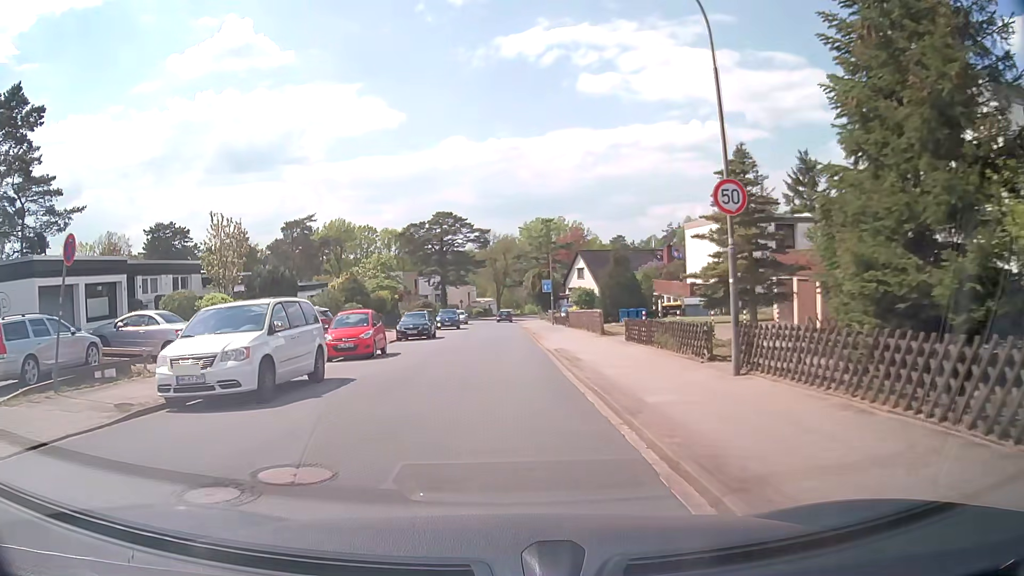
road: unclassified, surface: asphalt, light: Day
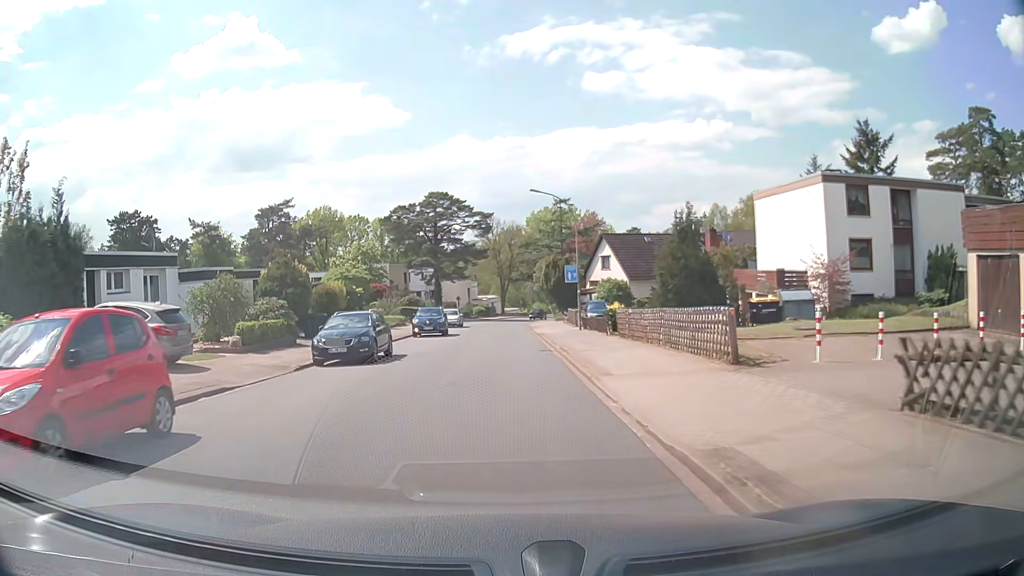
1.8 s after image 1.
(+0.1, +16.2) m; 0°
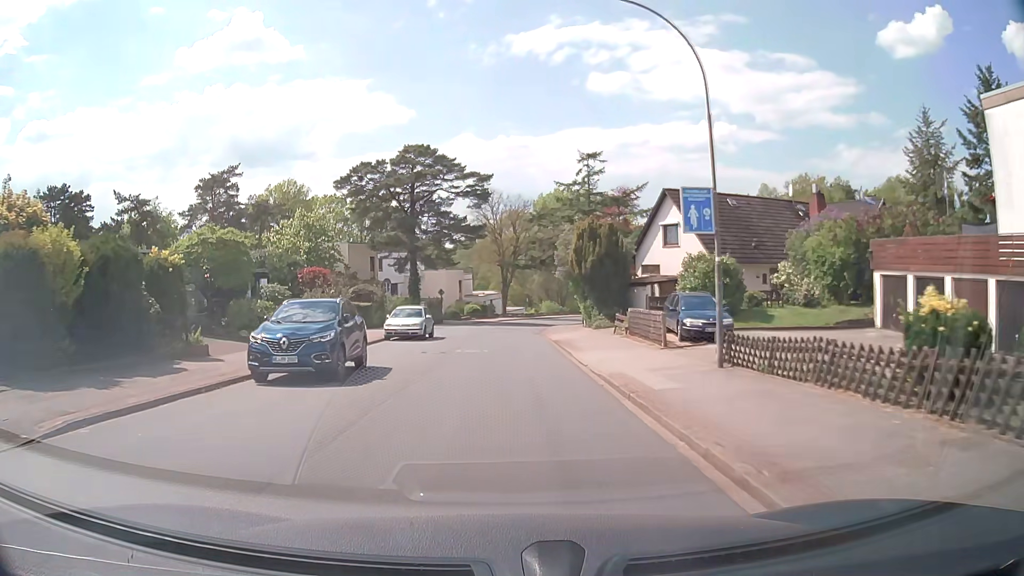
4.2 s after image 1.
(-0.2, +24.1) m; 0°
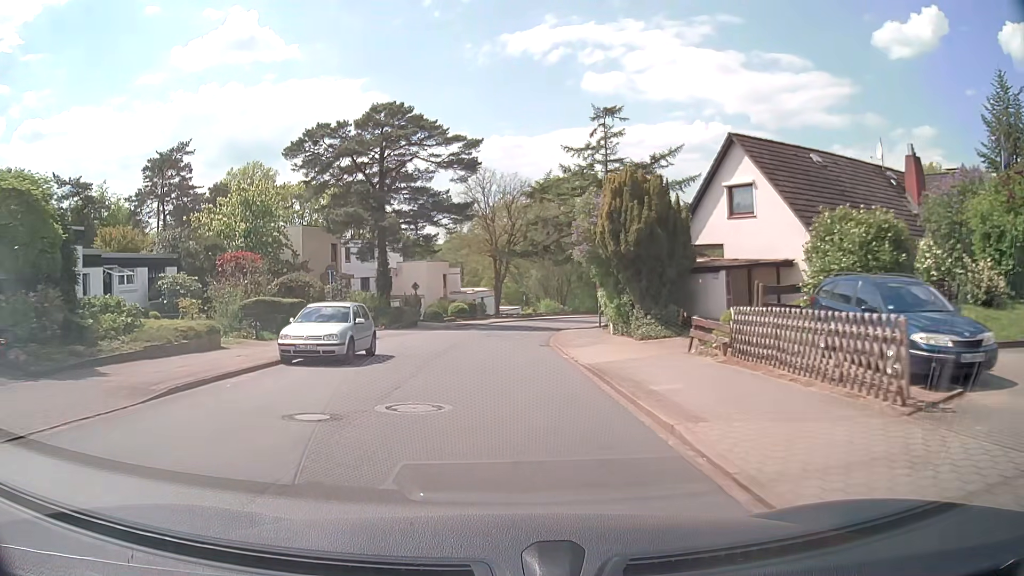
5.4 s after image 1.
(0.0, +12.9) m; 0°
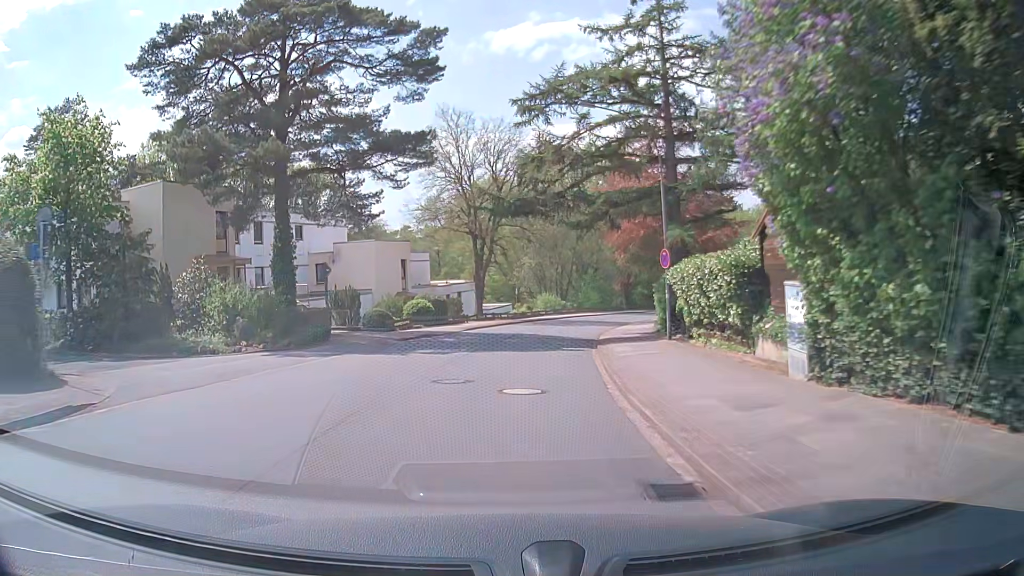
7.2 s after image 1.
(+0.2, +20.1) m; +1°
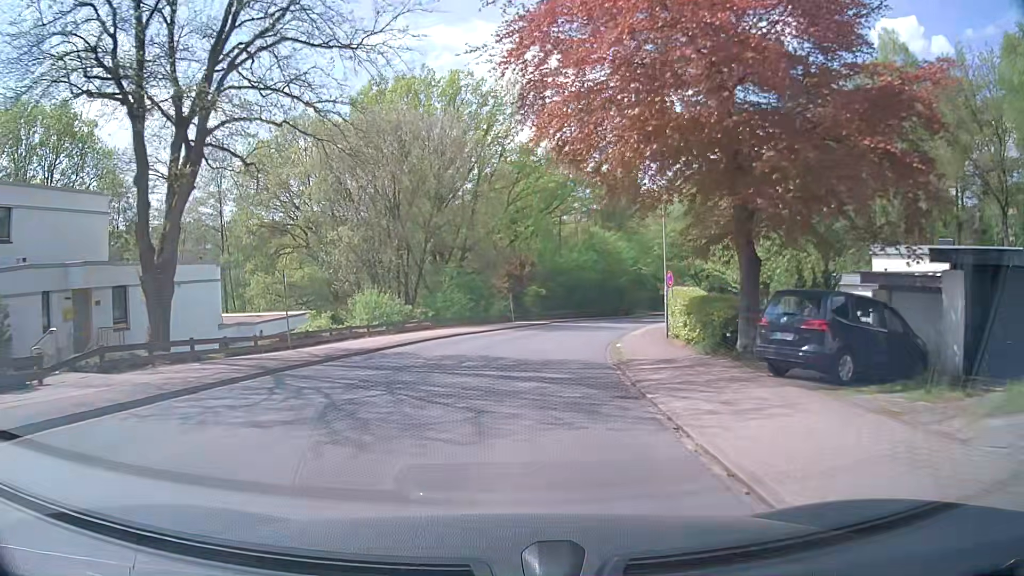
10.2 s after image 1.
(+3.1, +33.9) m; +12°
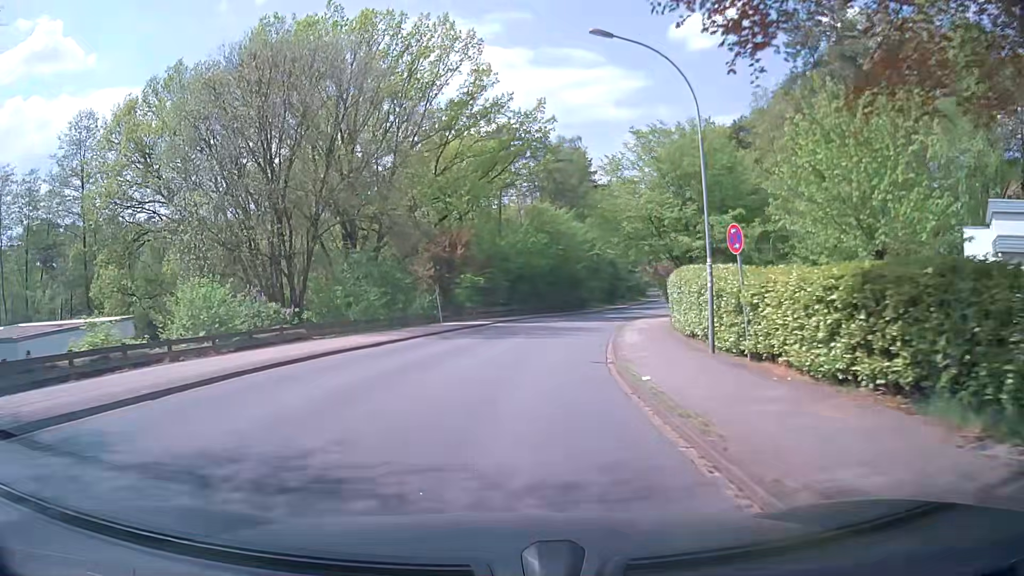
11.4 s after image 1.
(+0.7, +13.7) m; +5°
(0, +10) (+1, +20) (+3, +30) (+6, +39) (+9, +49) (+12, +58) (+15, +68) (+19, +77) (+22, +87) (+25, +96) m
